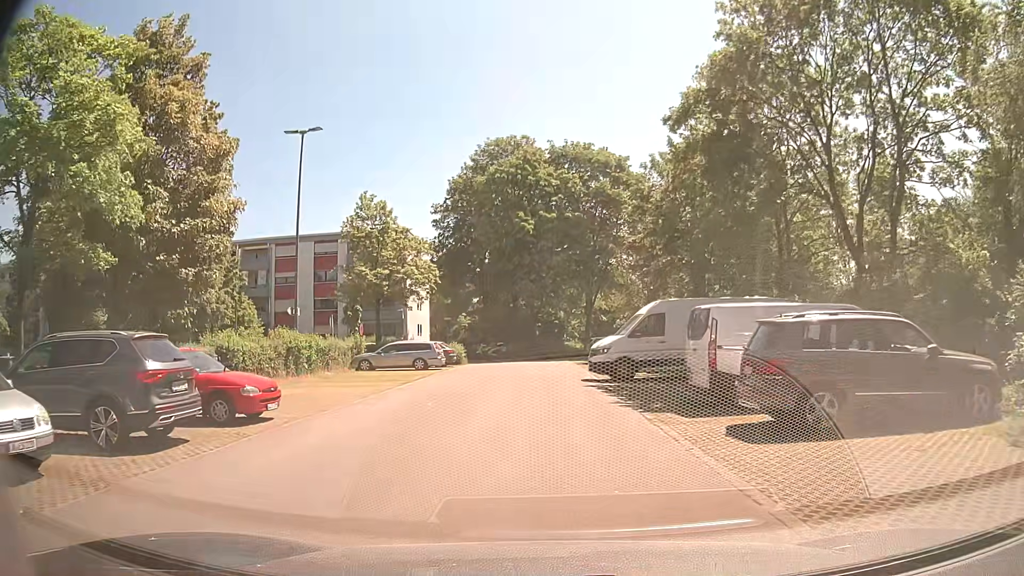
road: residential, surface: asphalt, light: Day
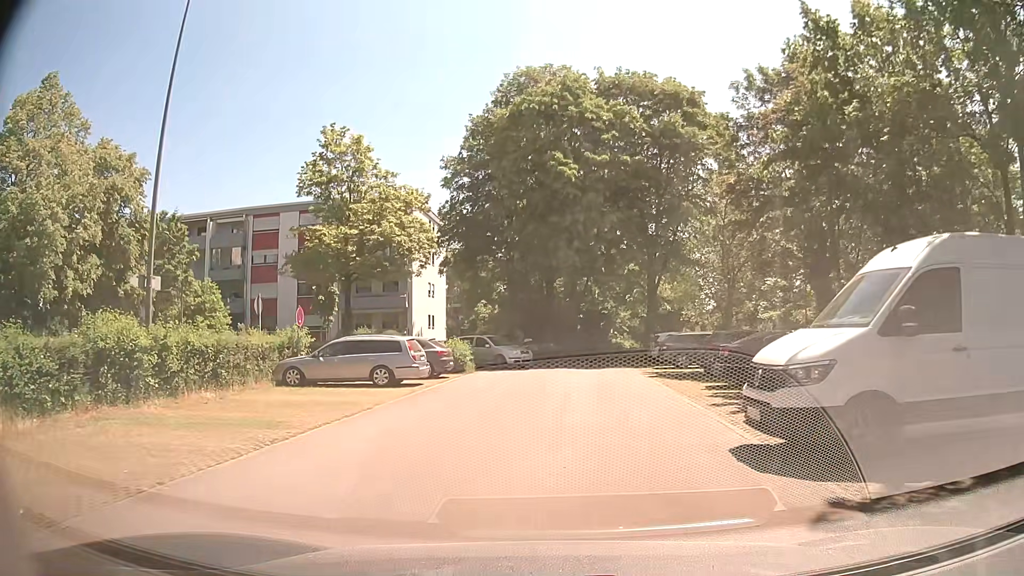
(-0.3, +14.2) m; -3°
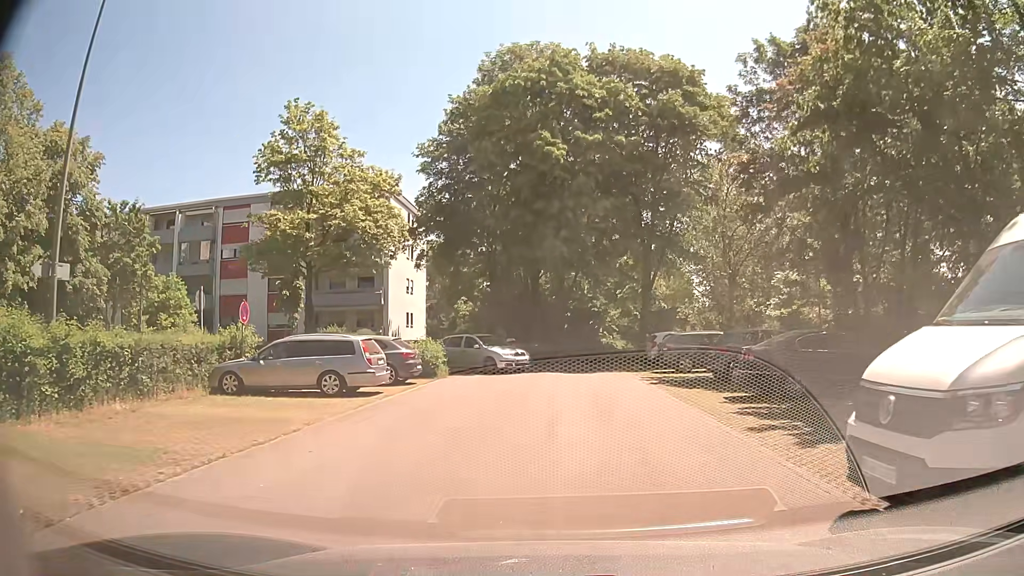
(0.0, +3.3) m; +2°
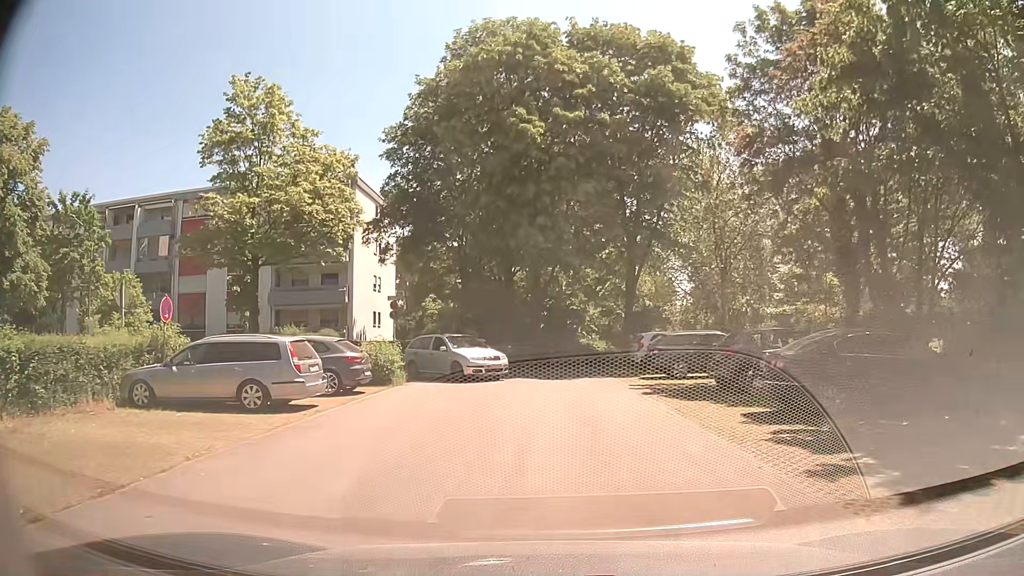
(0.0, +3.2) m; +1°
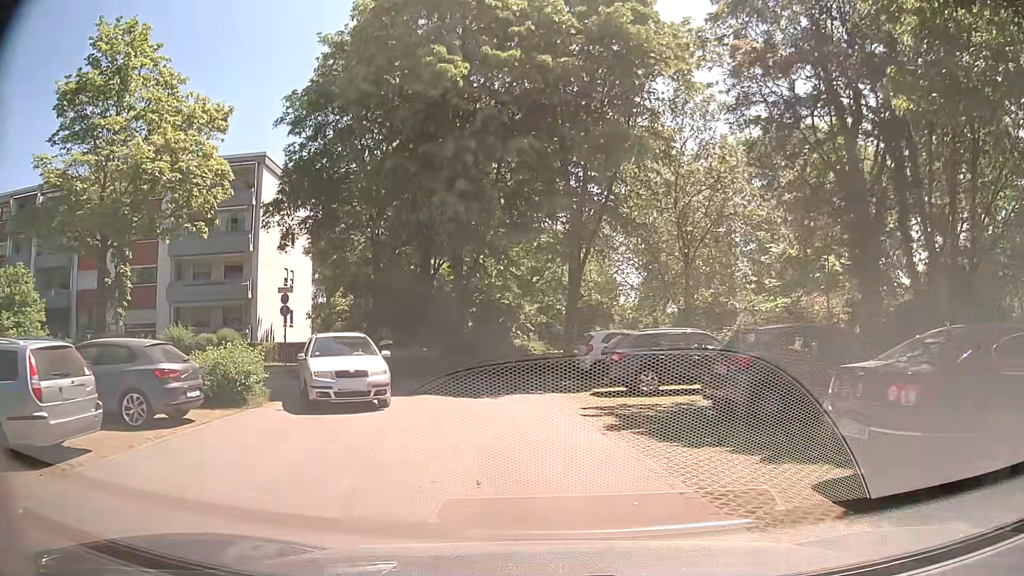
(+0.3, +5.9) m; +6°
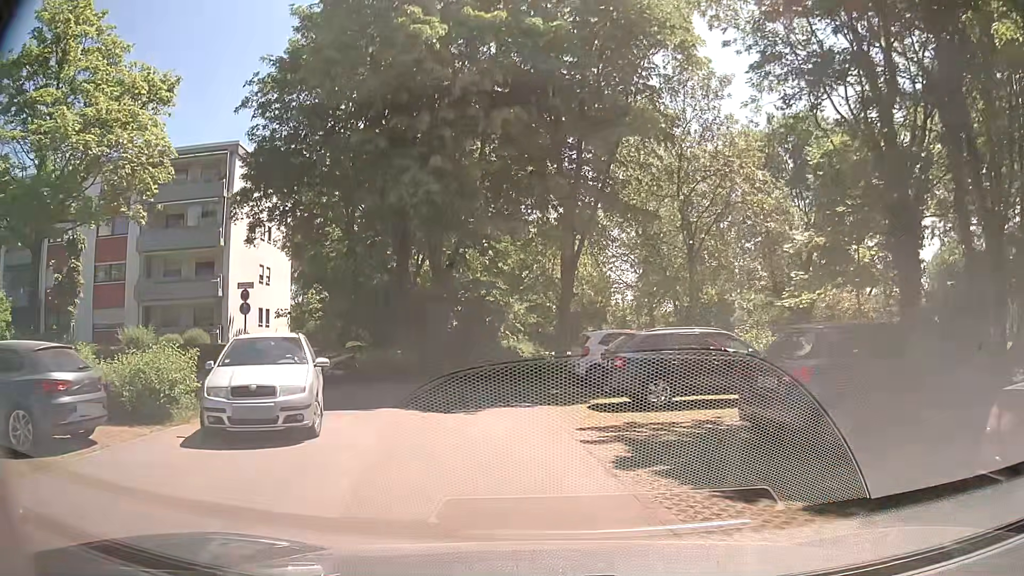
(0.0, +2.7) m; 0°
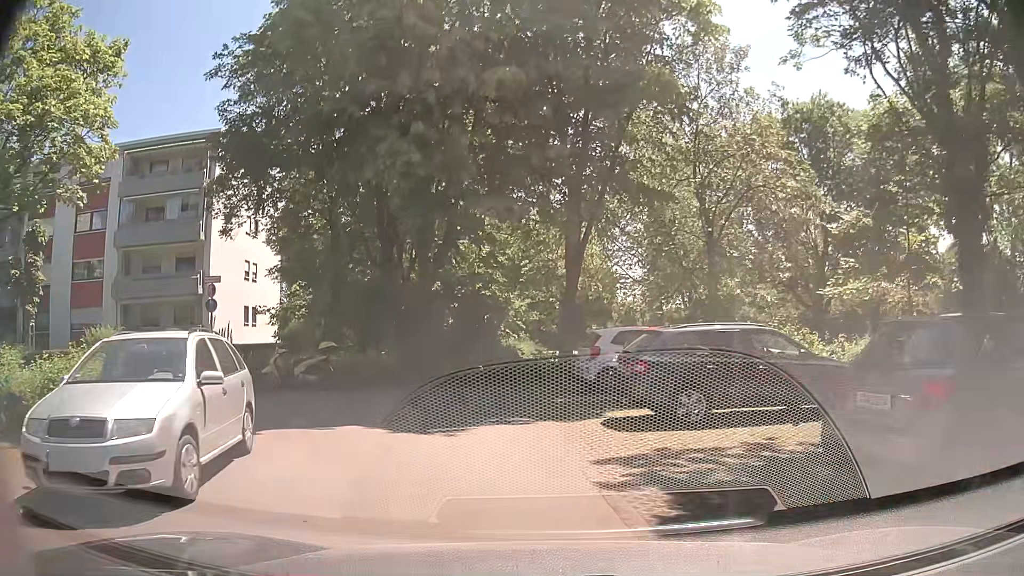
(0.0, +2.6) m; +1°
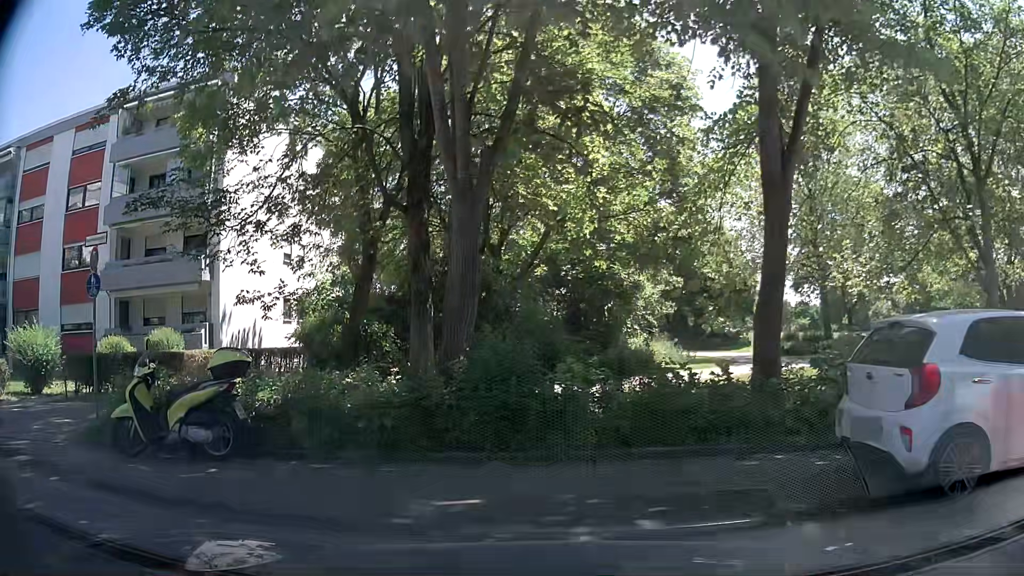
(-0.6, +10.1) m; -11°
